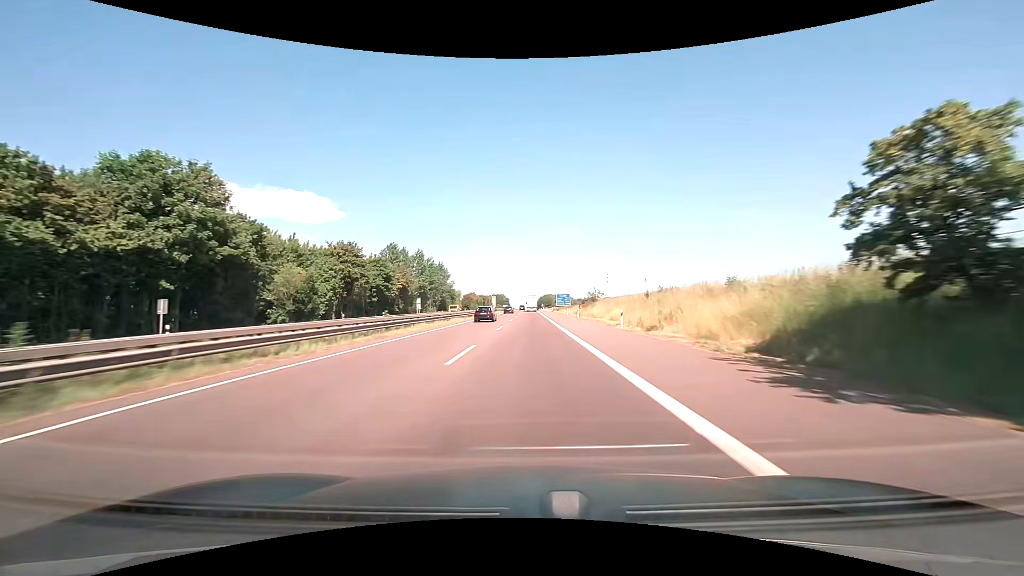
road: motorway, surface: asphalt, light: Day
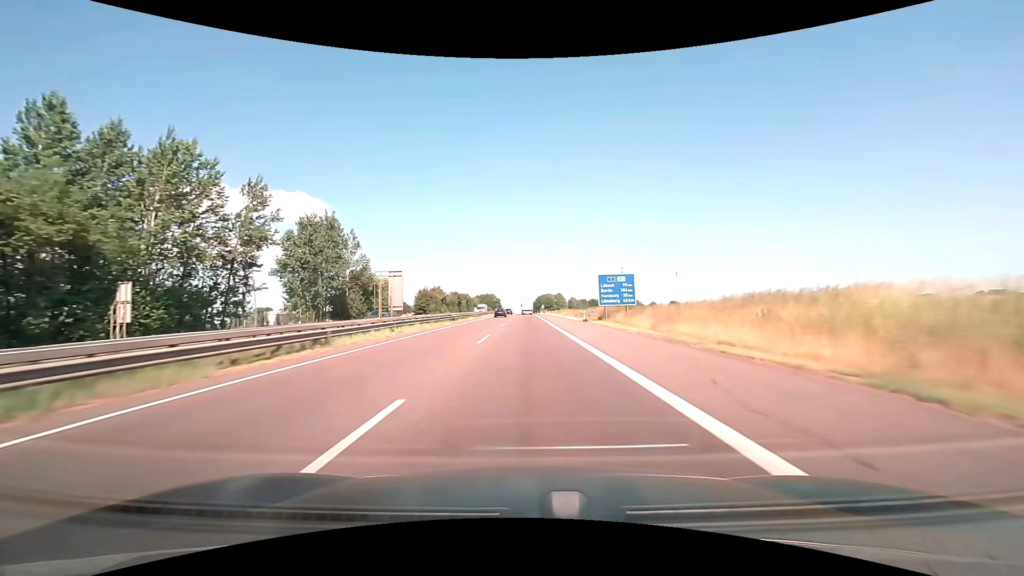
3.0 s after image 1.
(+0.6, +82.1) m; +1°
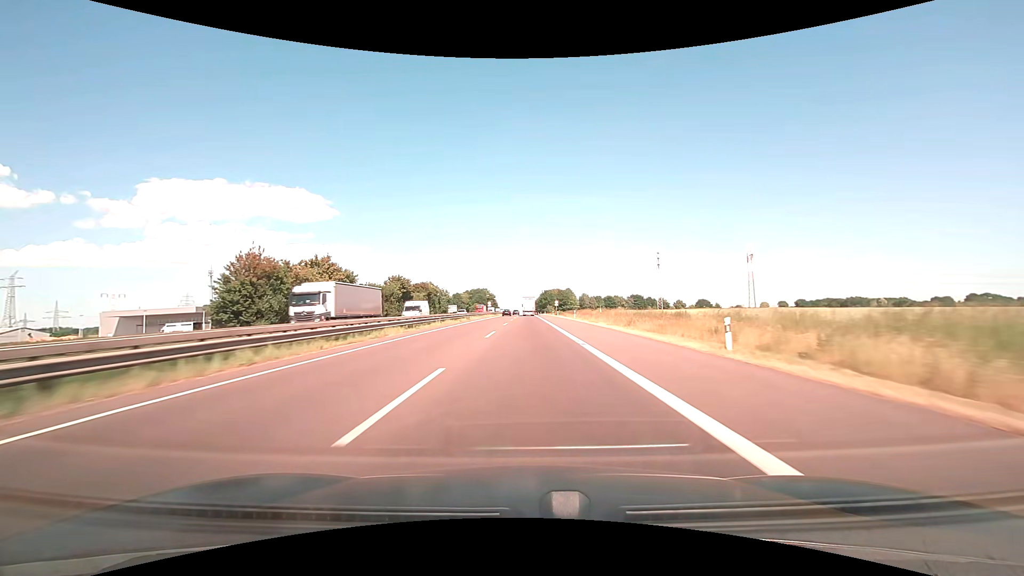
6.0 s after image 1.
(-0.2, +85.8) m; 0°
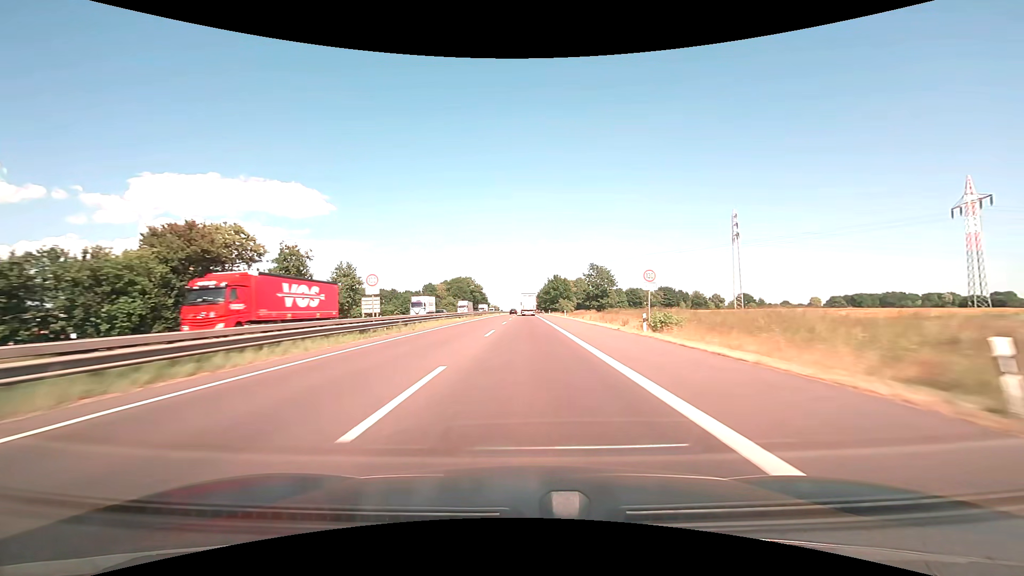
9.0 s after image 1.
(0.0, +89.7) m; 0°
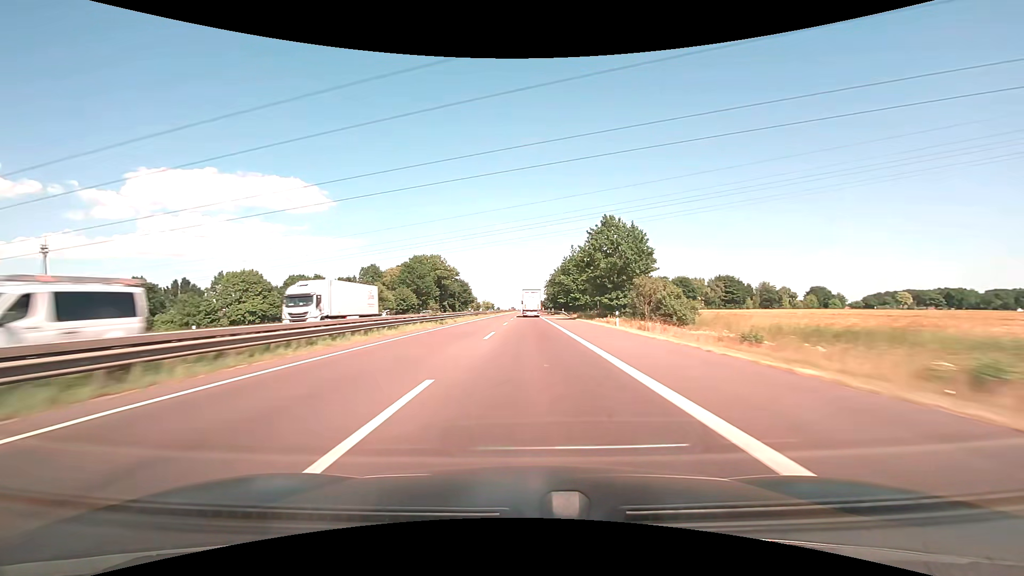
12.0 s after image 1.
(-0.3, +92.2) m; 0°
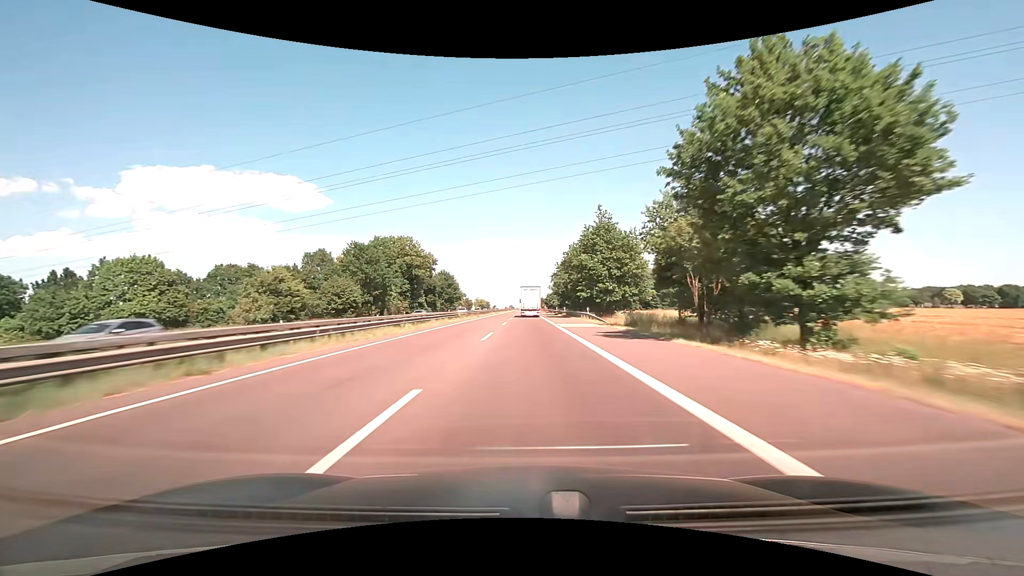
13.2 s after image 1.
(0.0, +37.0) m; 0°
